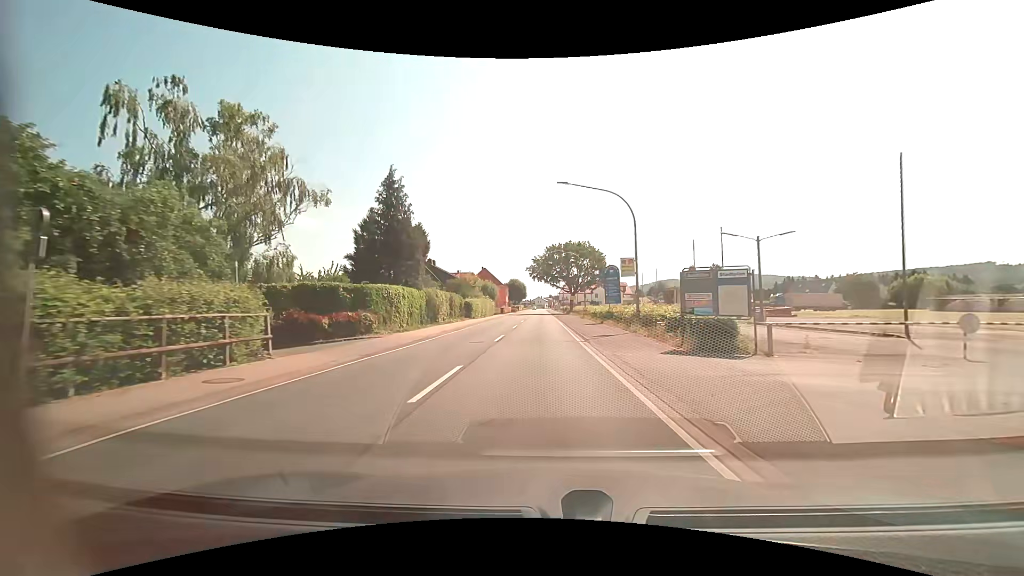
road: primary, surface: asphalt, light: Day
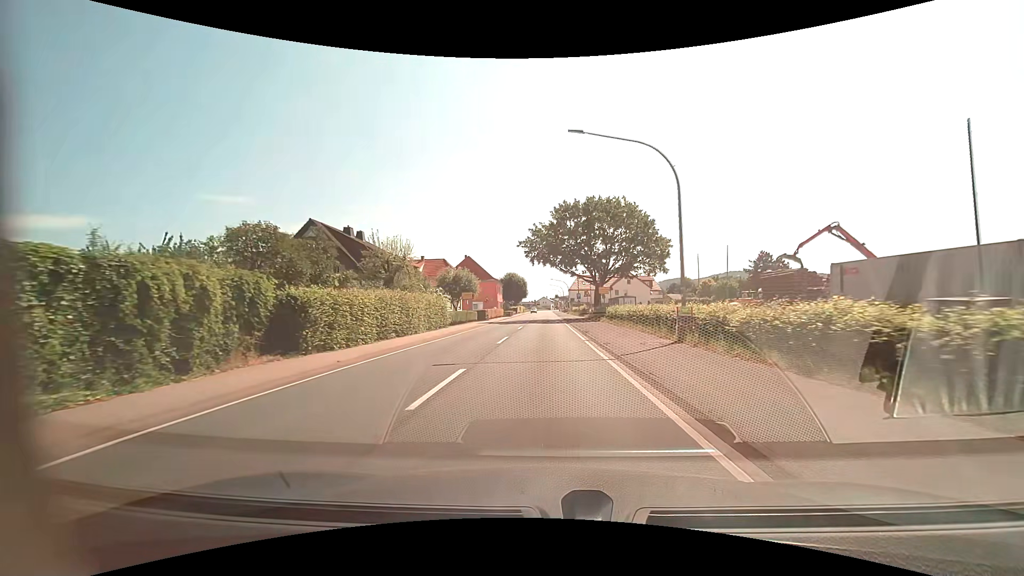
(+0.1, +37.2) m; 0°
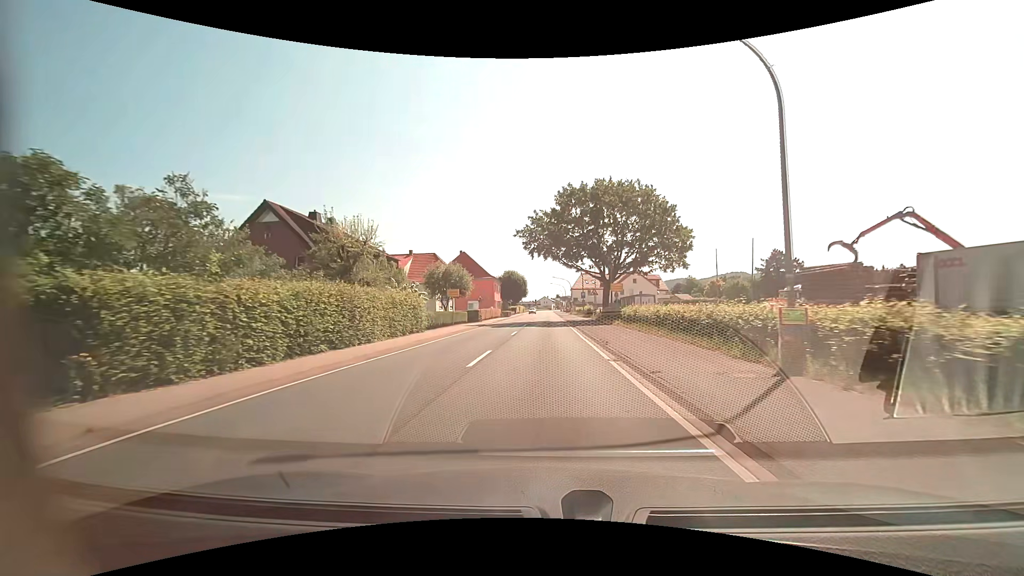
(0.0, +7.4) m; 0°
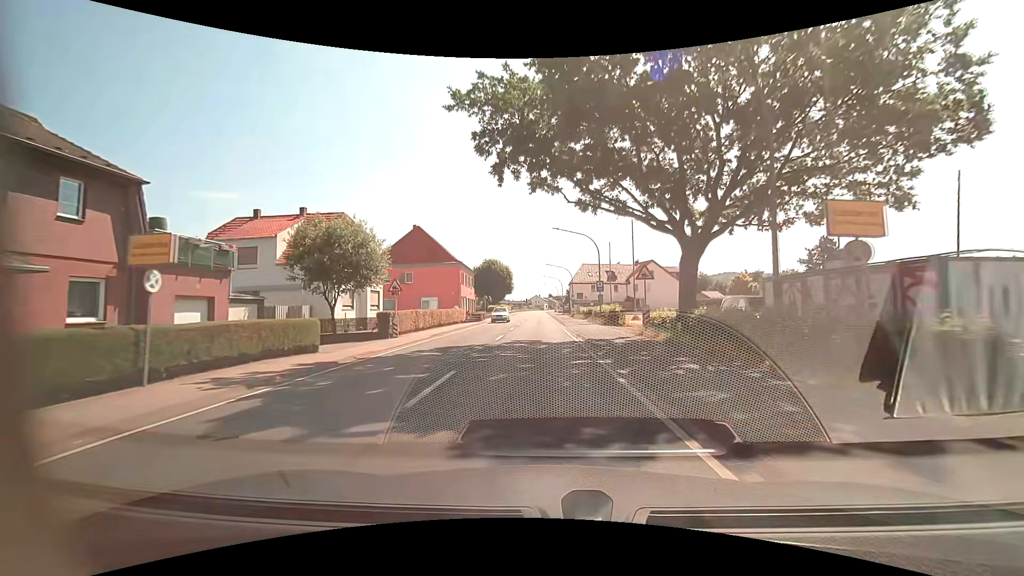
(+0.1, +29.5) m; +1°
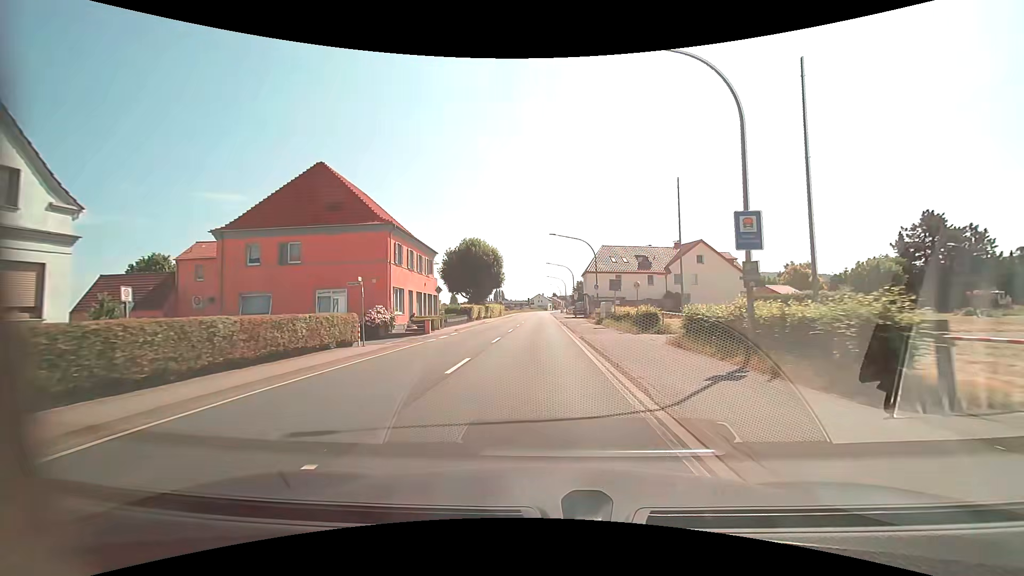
(-0.2, +29.3) m; 0°
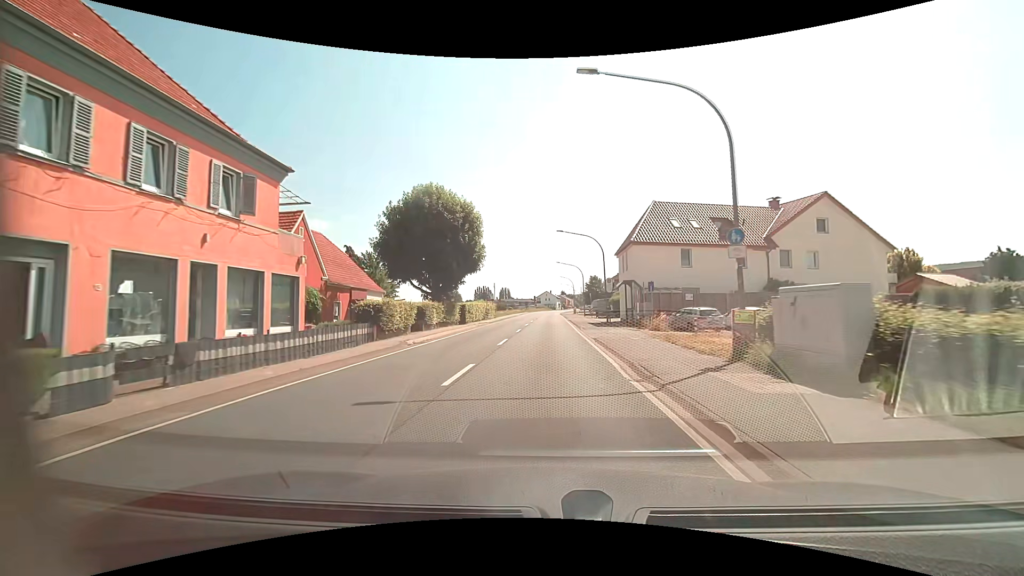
(-0.3, +29.1) m; -1°
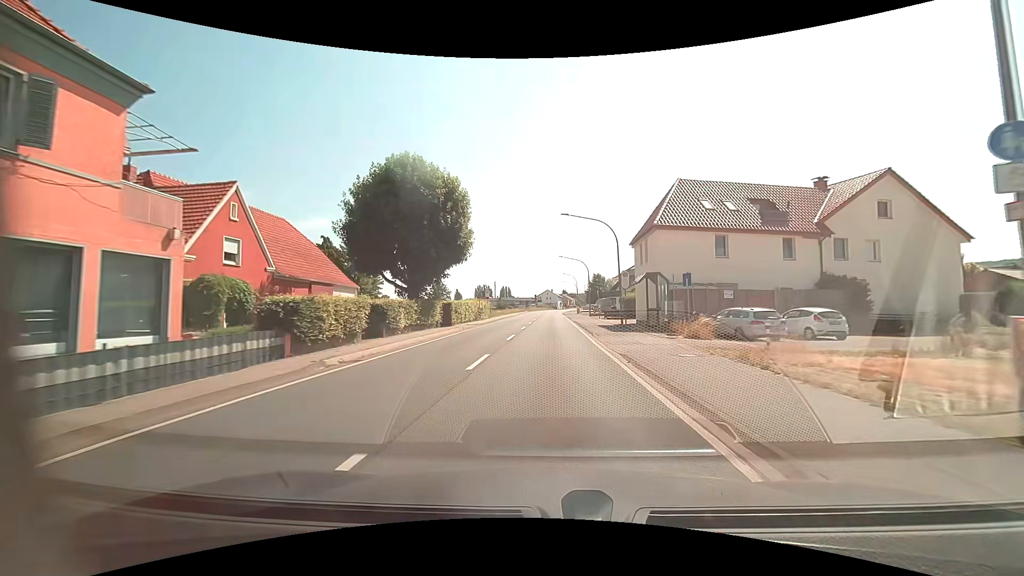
(0.0, +7.3) m; 0°
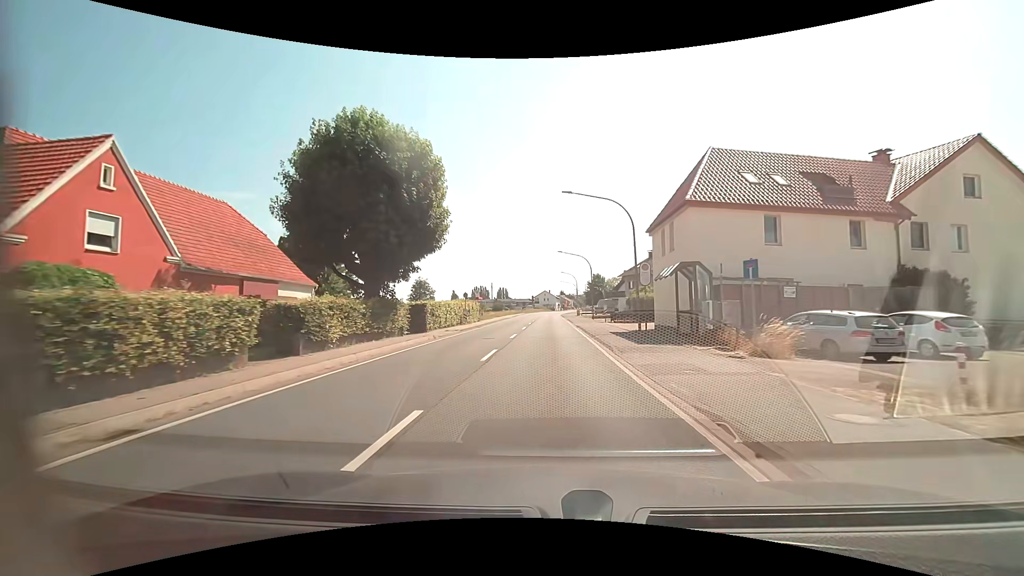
(0.0, +7.2) m; 0°
(0, +10) (0, +20) (0, +30) (+1, +40) (+1, +50) (+1, +60) (+1, +70) (+1, +80) (+1, +90) (+2, +100) m
